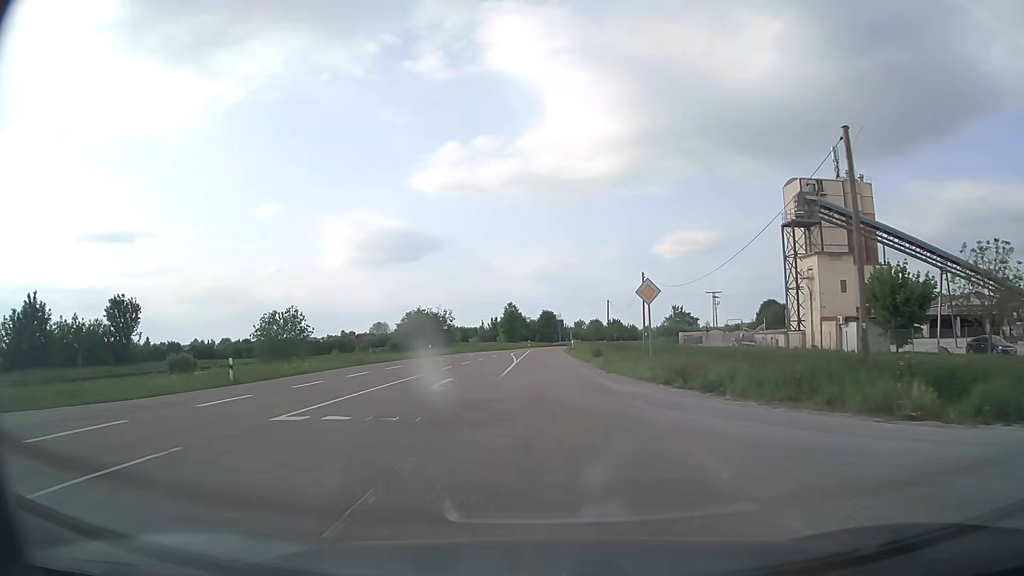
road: secondary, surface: asphalt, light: Day
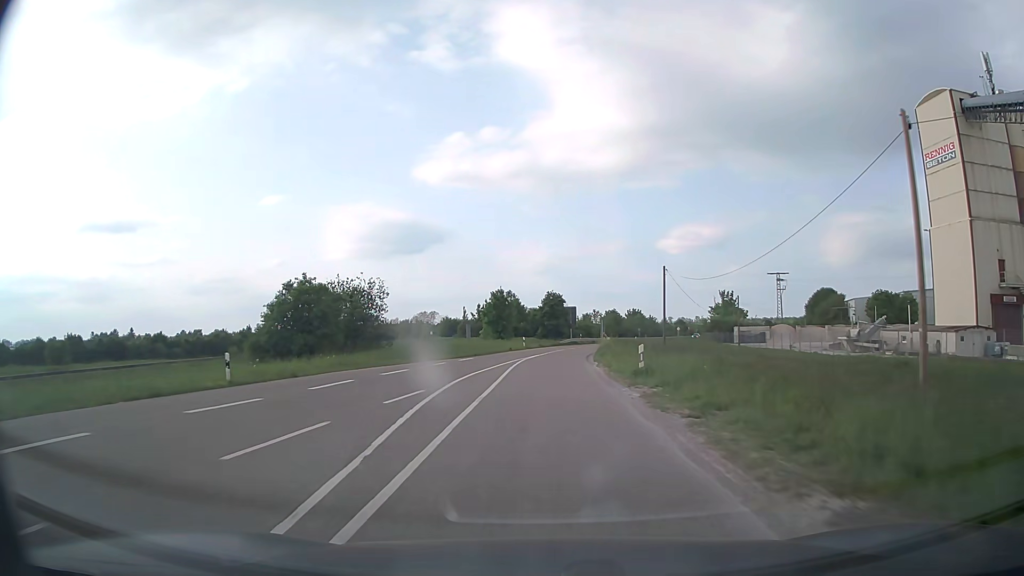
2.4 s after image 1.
(-0.2, +38.9) m; 0°
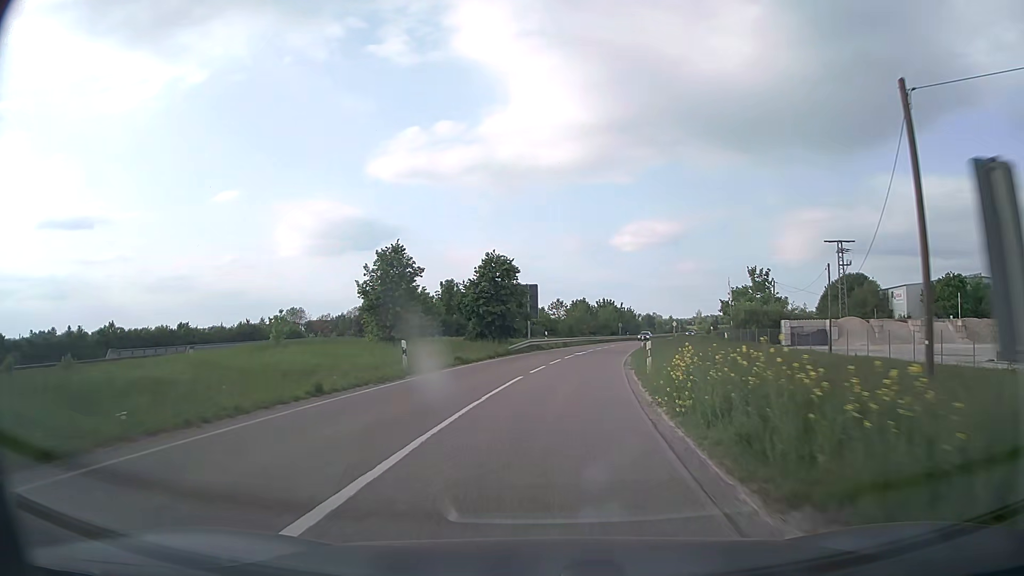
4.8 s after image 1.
(+0.9, +38.0) m; +4°
(0, +10) (+1, +20) (+2, +30) (+3, +40) (+5, +50) (+7, +60) (+9, +69) (+11, +79) (+14, +89) (+17, +98) m
